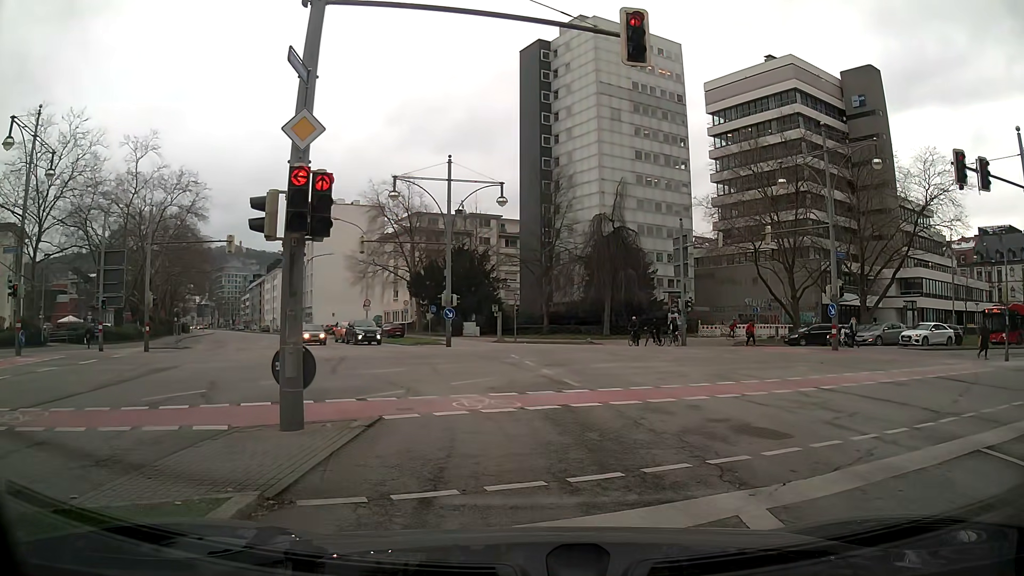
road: secondary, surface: asphalt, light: Day
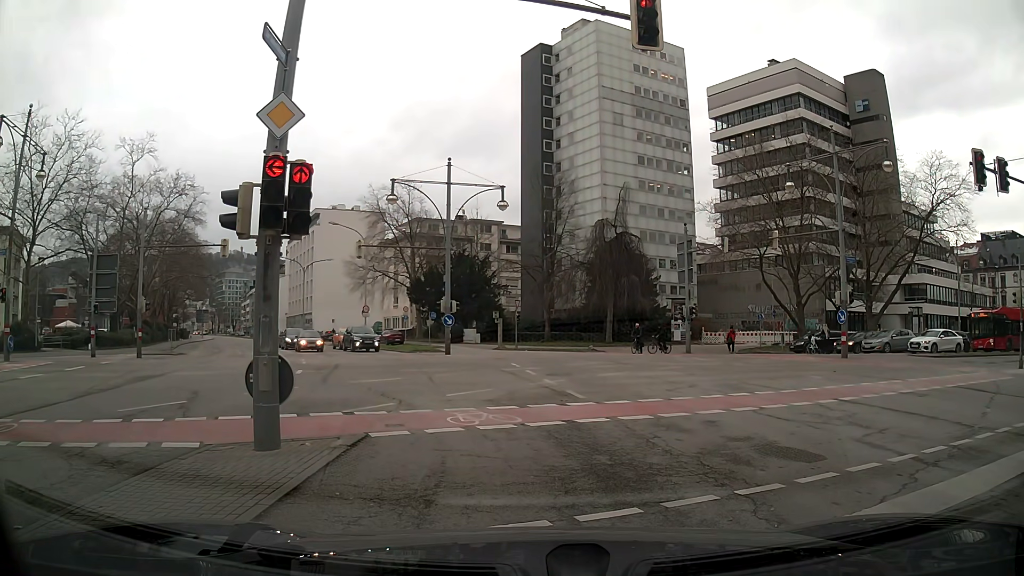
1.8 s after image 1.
(0.0, +0.9) m; 0°
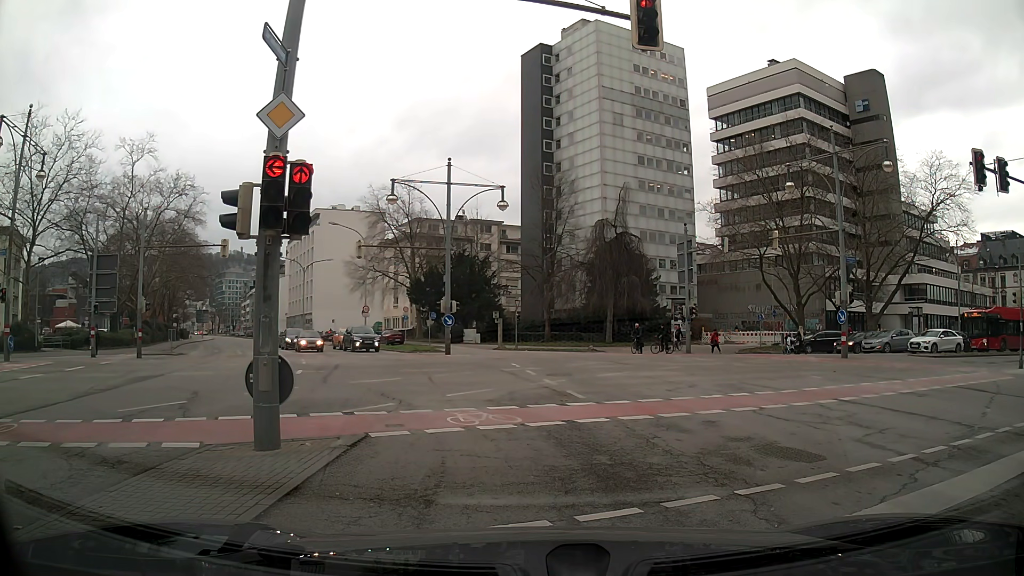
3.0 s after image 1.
(0.0, 0.0) m; 0°
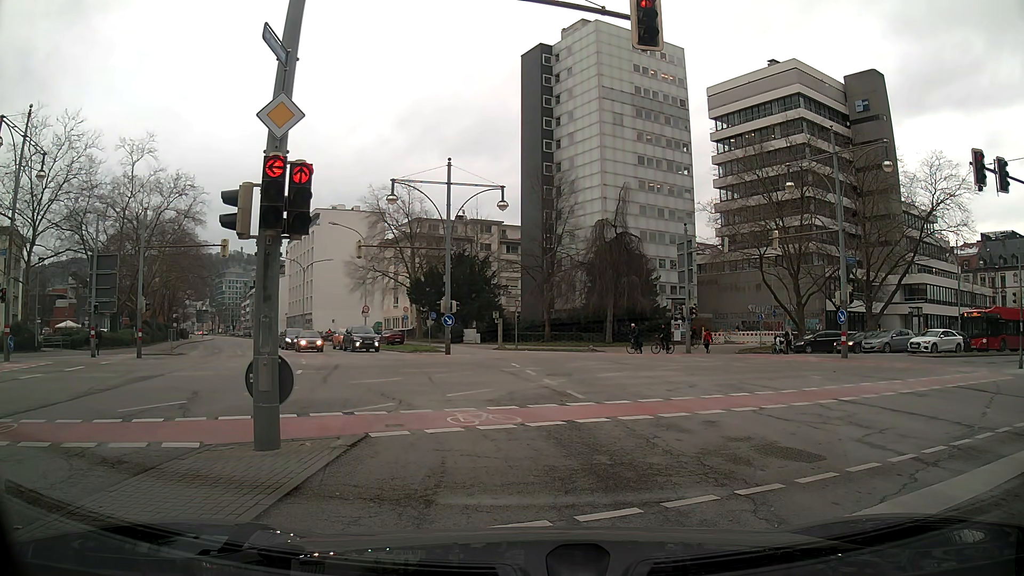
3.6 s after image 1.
(0.0, 0.0) m; 0°
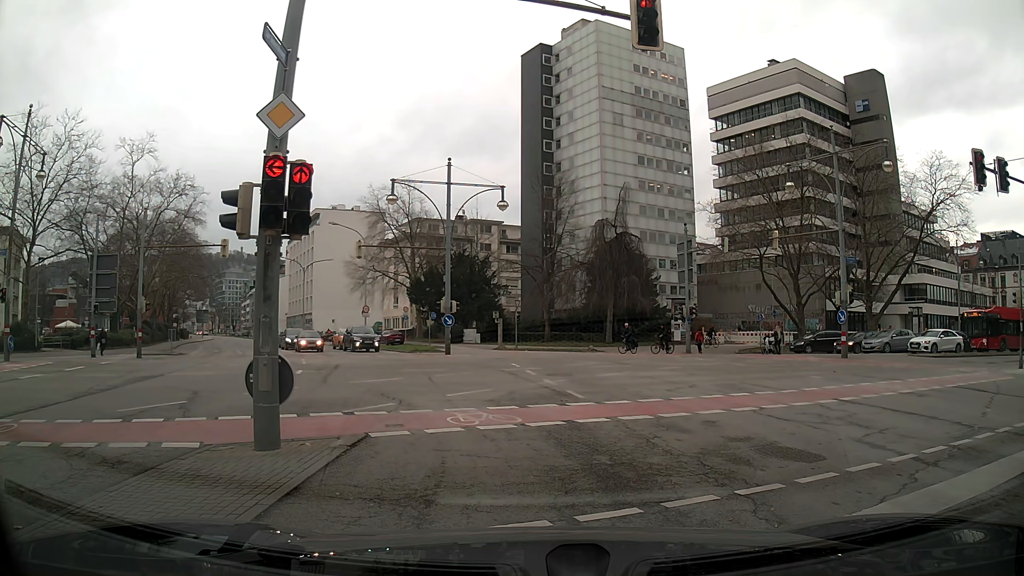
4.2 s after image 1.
(0.0, 0.0) m; 0°
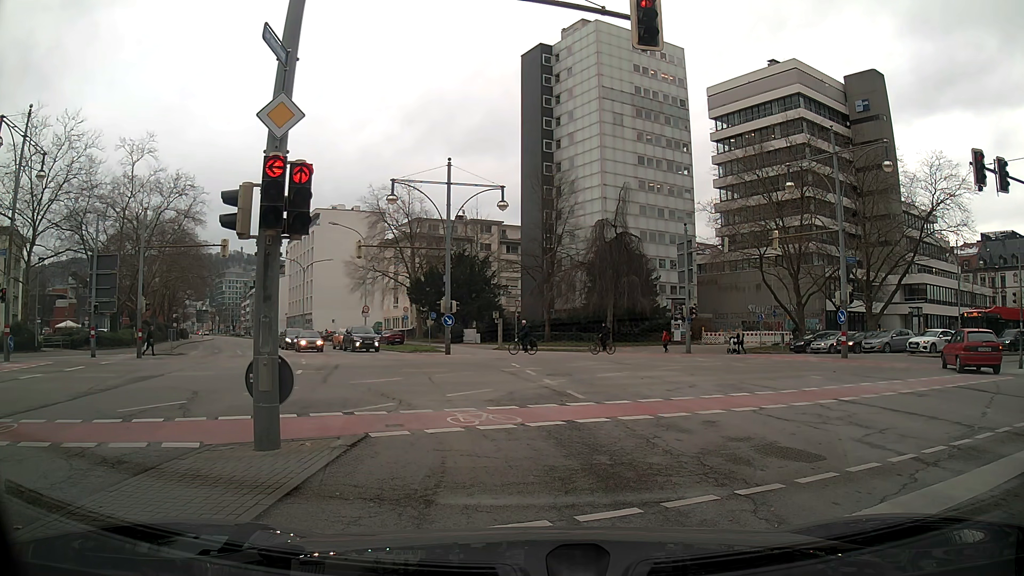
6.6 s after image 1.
(0.0, 0.0) m; 0°
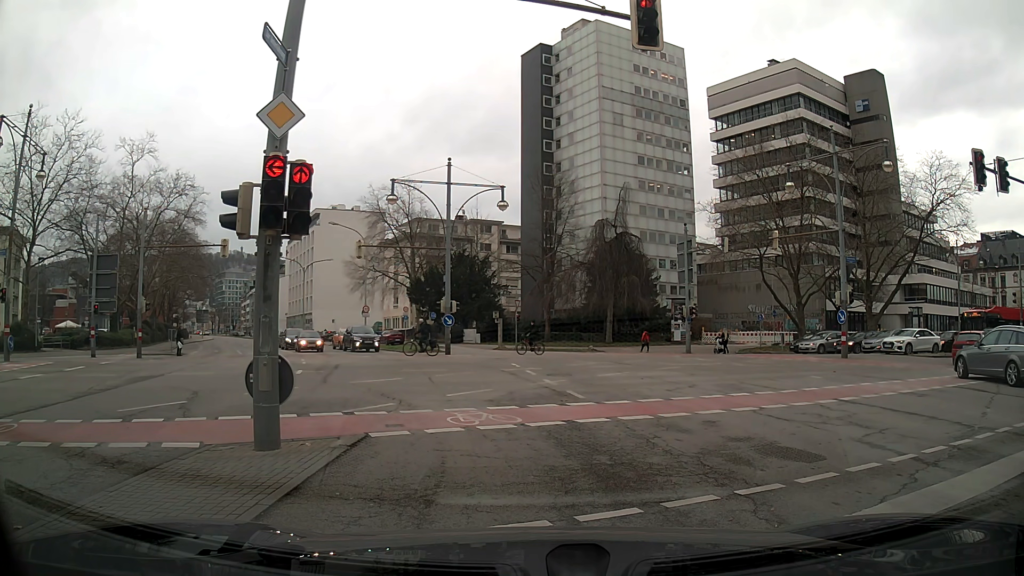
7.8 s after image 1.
(0.0, 0.0) m; 0°
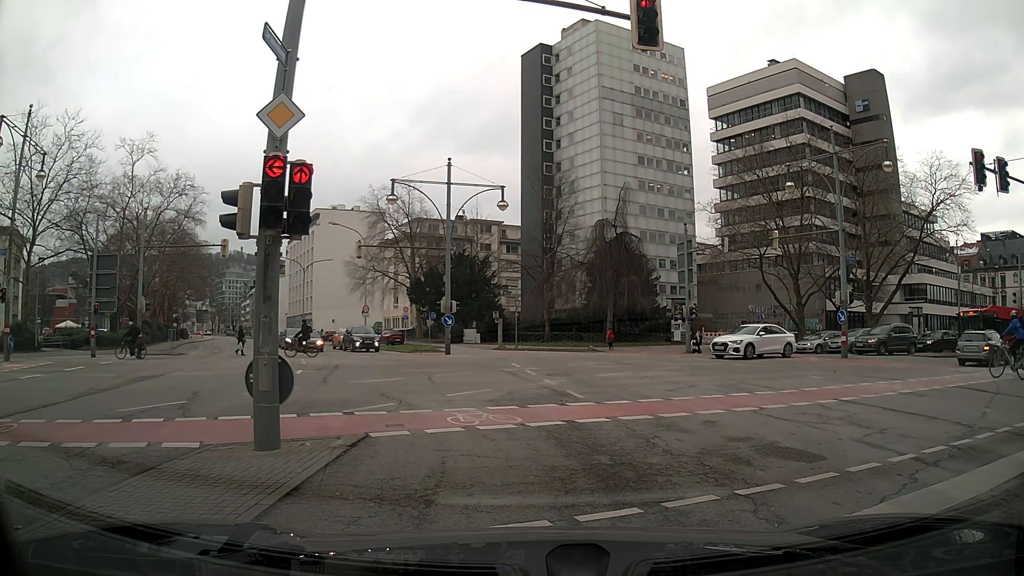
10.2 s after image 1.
(0.0, 0.0) m; 0°
